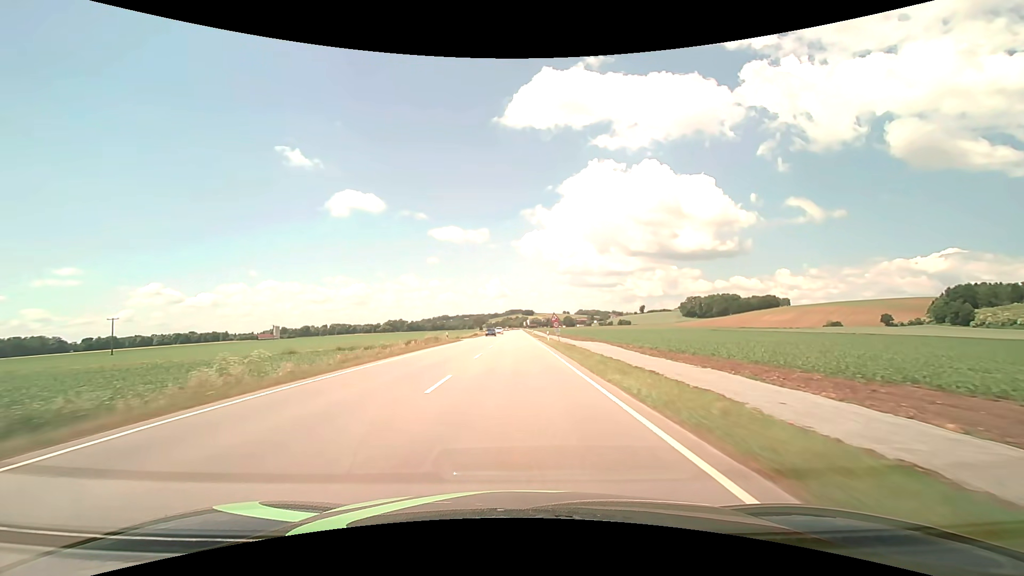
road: primary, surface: asphalt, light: Day
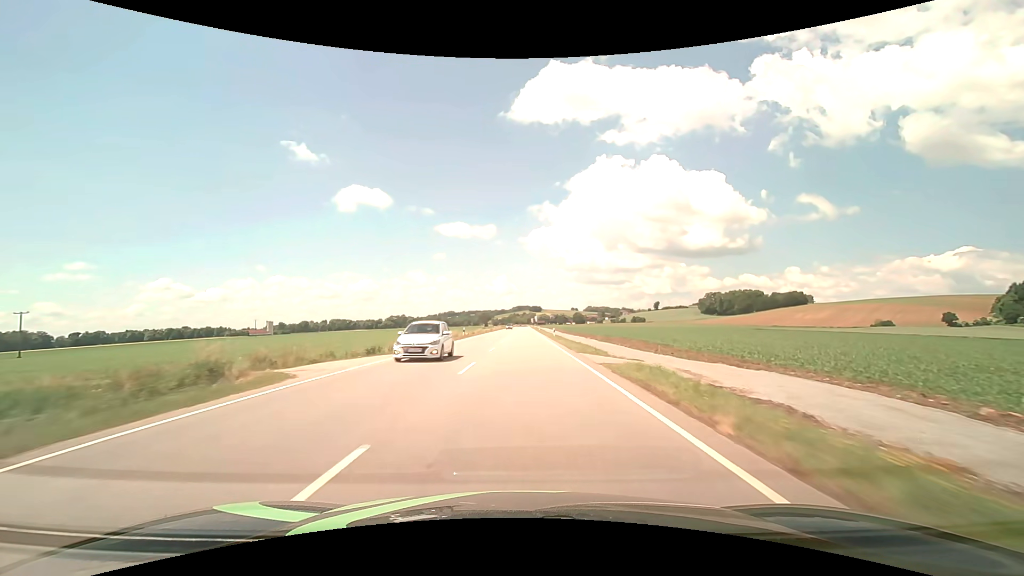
(-0.2, +43.9) m; -1°
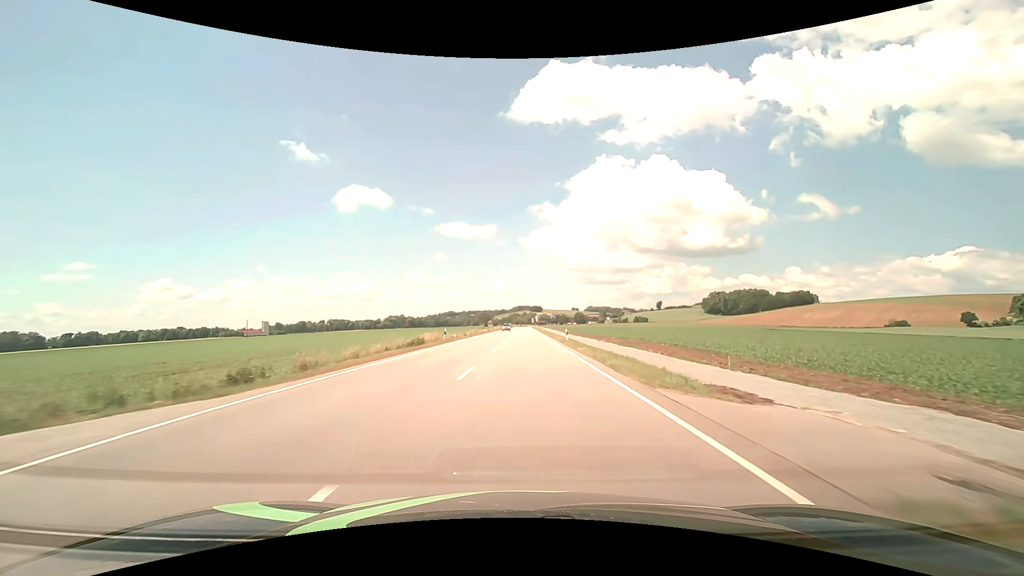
(0.0, +13.2) m; 0°
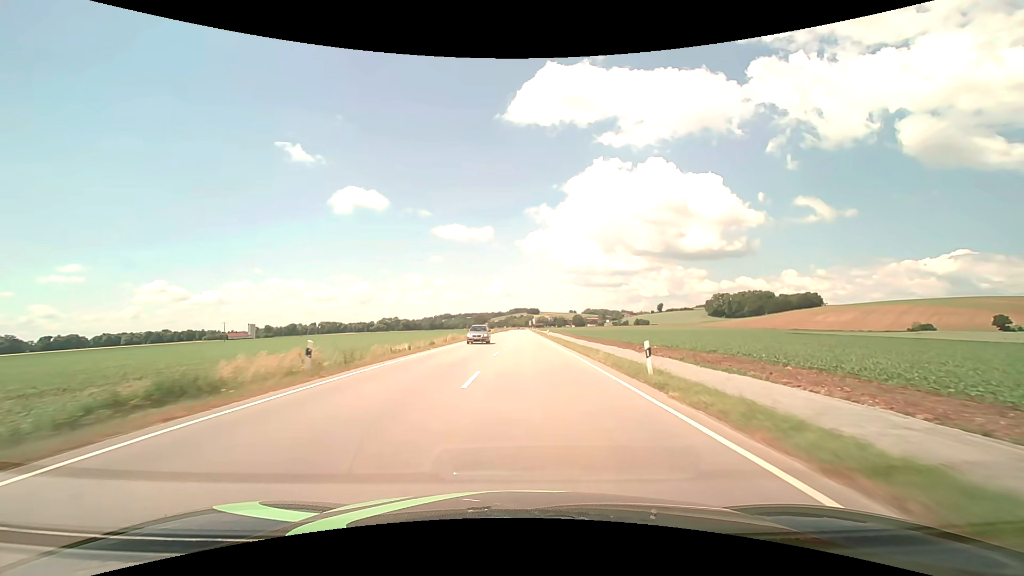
(0.0, +24.6) m; 0°
